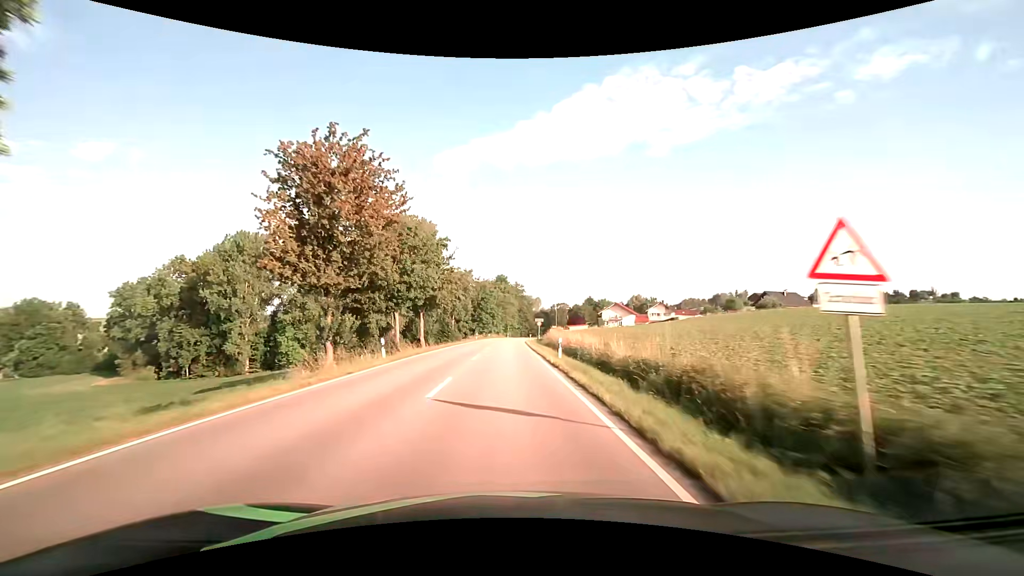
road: secondary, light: Day
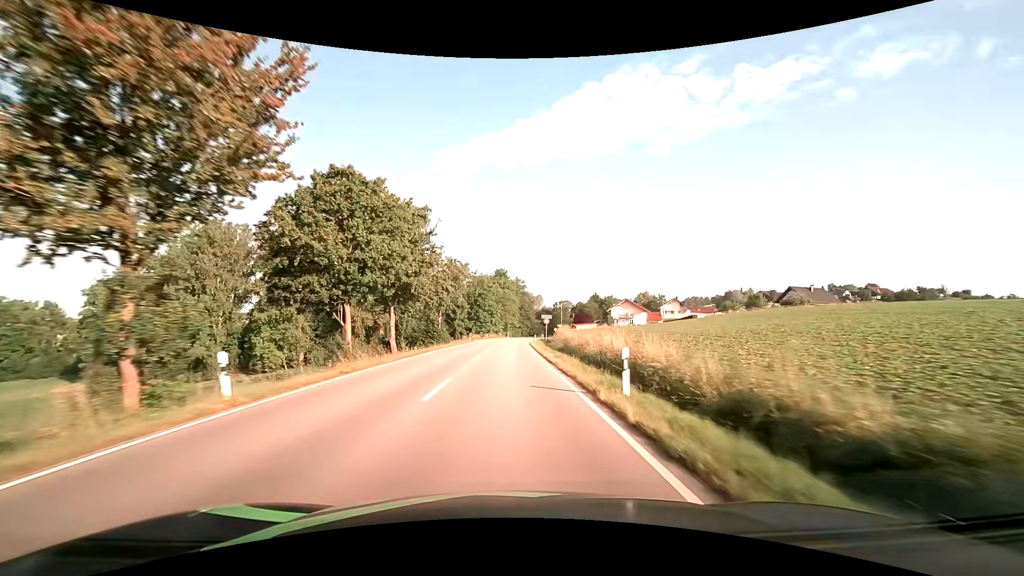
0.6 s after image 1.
(0.0, +12.6) m; 0°
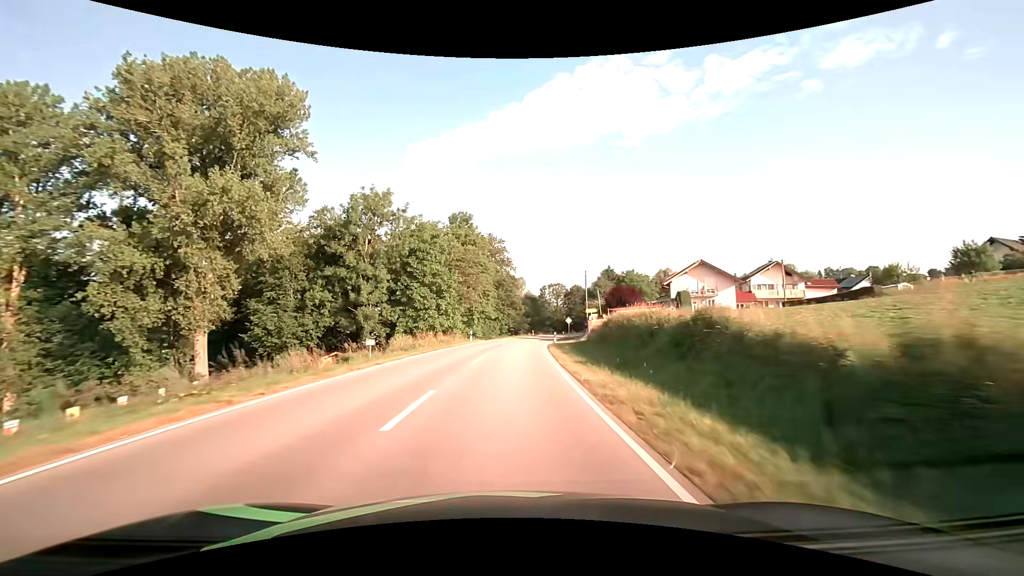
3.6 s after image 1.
(+1.1, +62.8) m; +3°
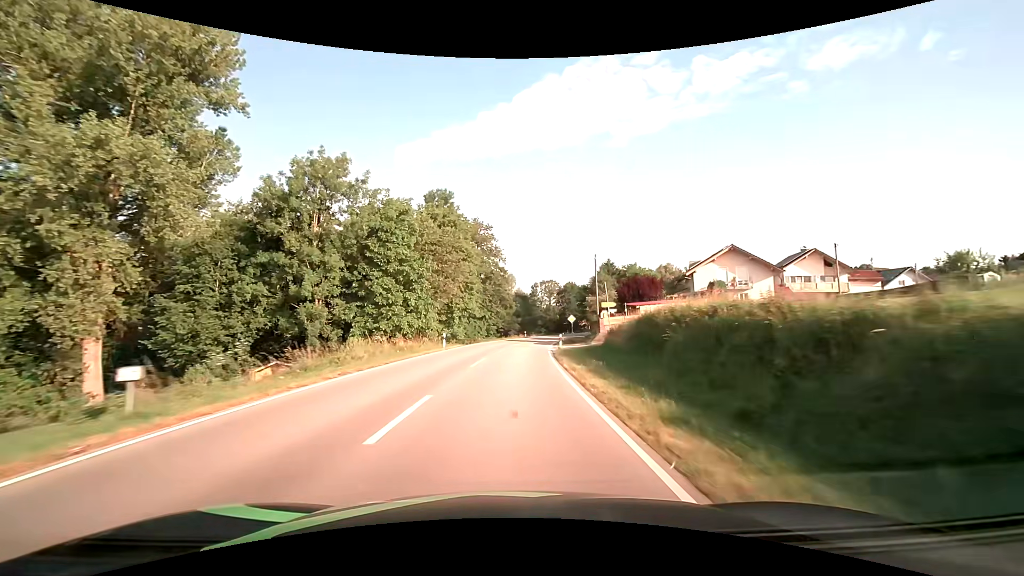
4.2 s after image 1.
(+0.1, +12.6) m; +1°
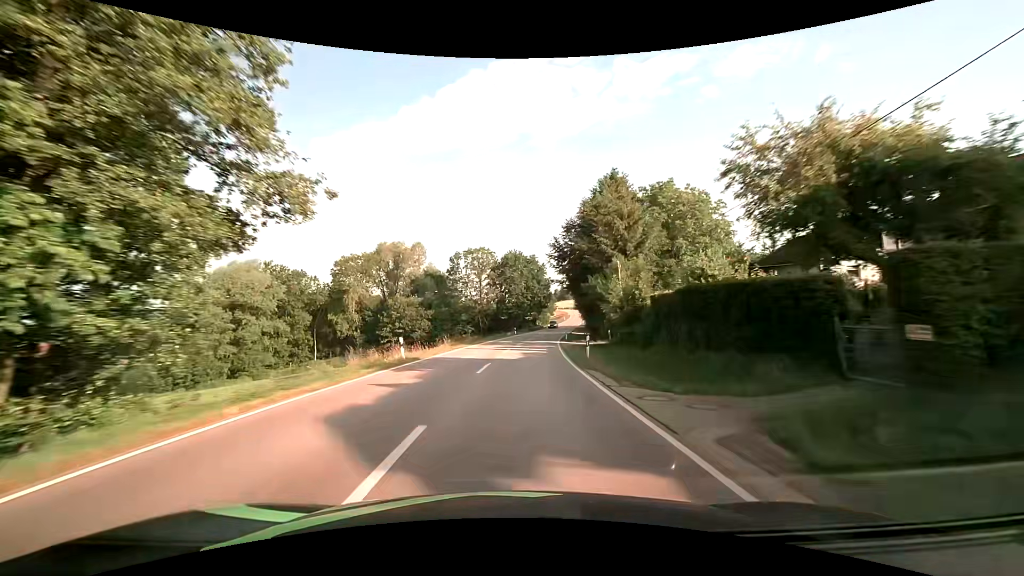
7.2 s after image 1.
(+4.1, +62.6) m; +8°
(0, +10) (+1, +20) (+1, +30) (+2, +40) (+3, +50) (+5, +60) (+6, +70) (+8, +80) (+10, +89) (+11, +99) m
